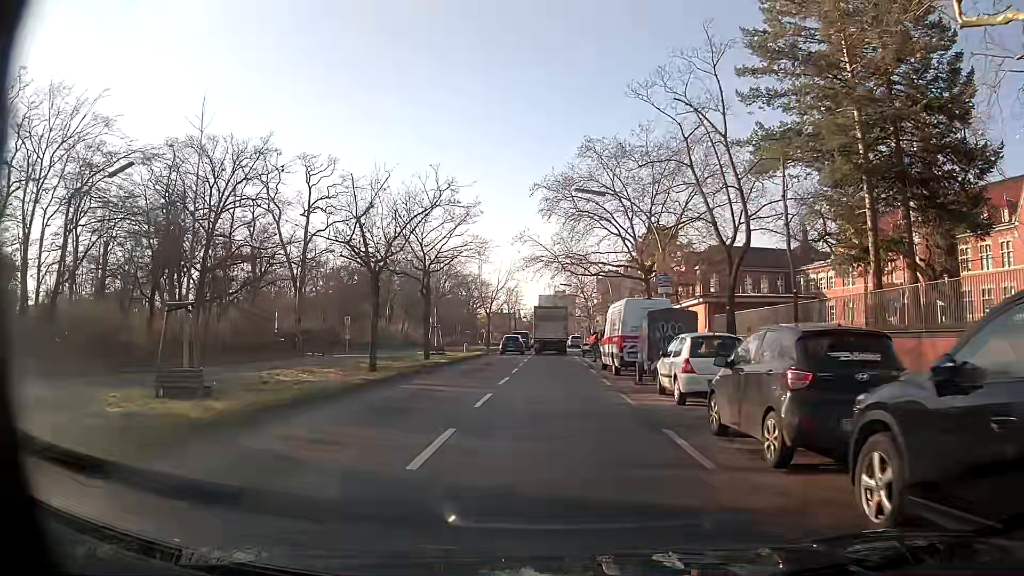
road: secondary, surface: asphalt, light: Day
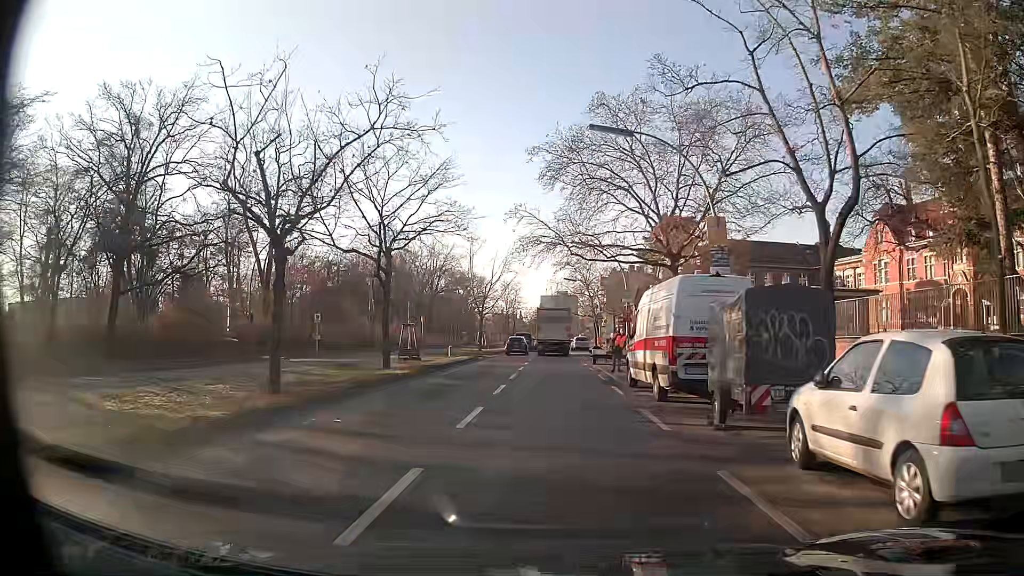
(+0.1, +9.0) m; 0°
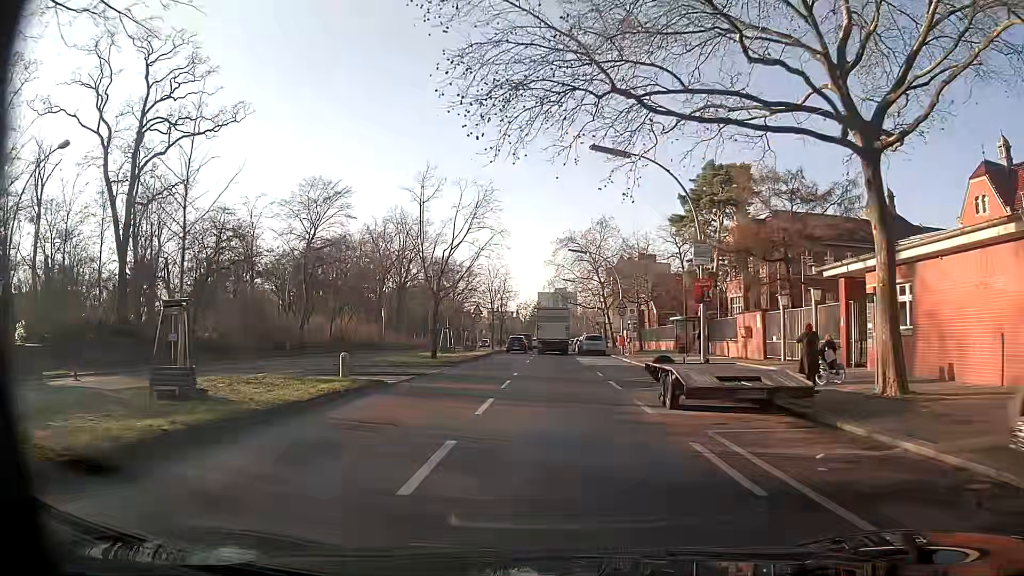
(+0.2, +22.5) m; 0°
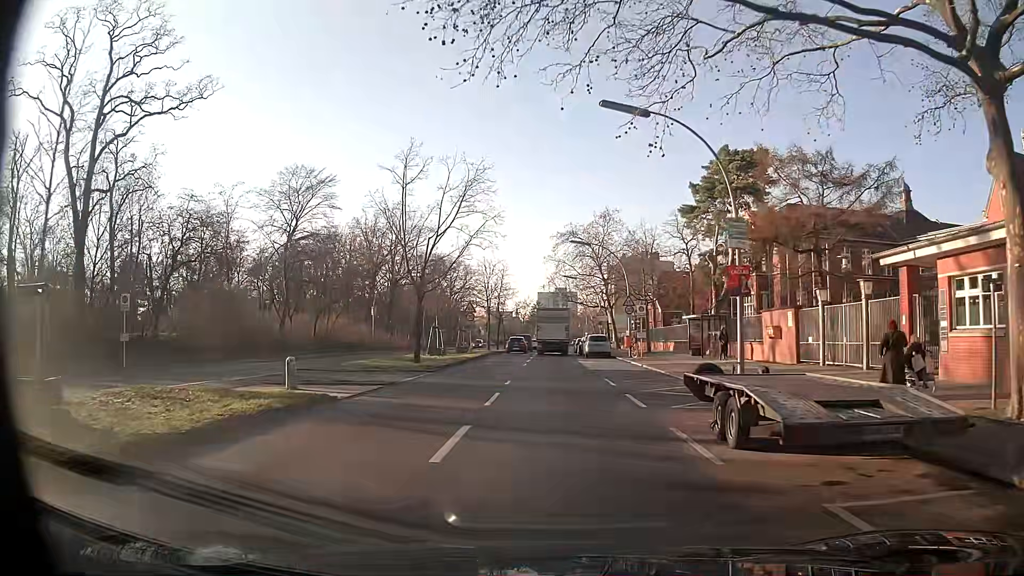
(0.0, +4.5) m; +1°
(0, +10) (0, +20) (0, +30) (0, +40) (0, +50) (0, +60) (-1, +70) (-1, +80) (-1, +90) (-1, +100) m
